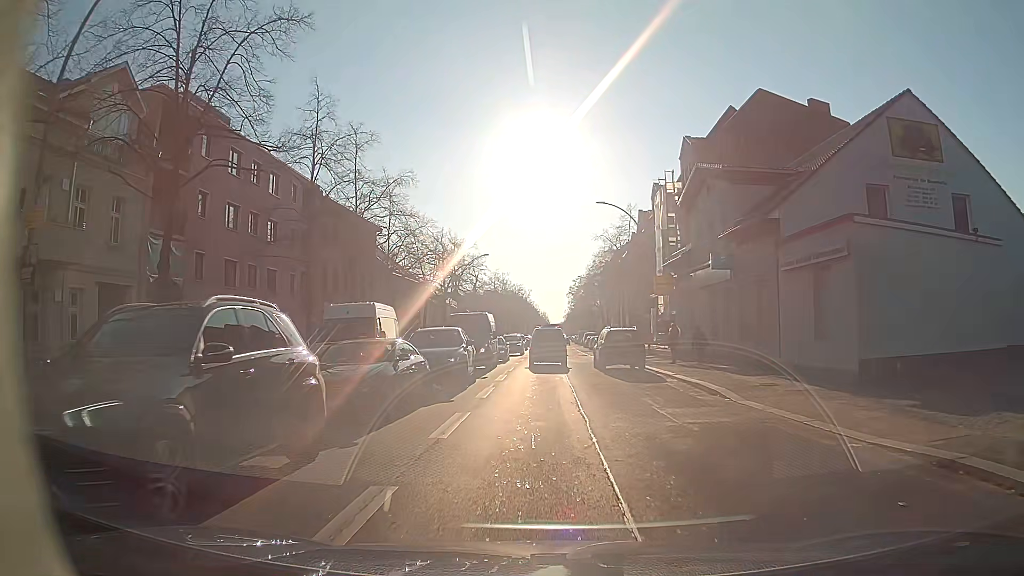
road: secondary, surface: asphalt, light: Day
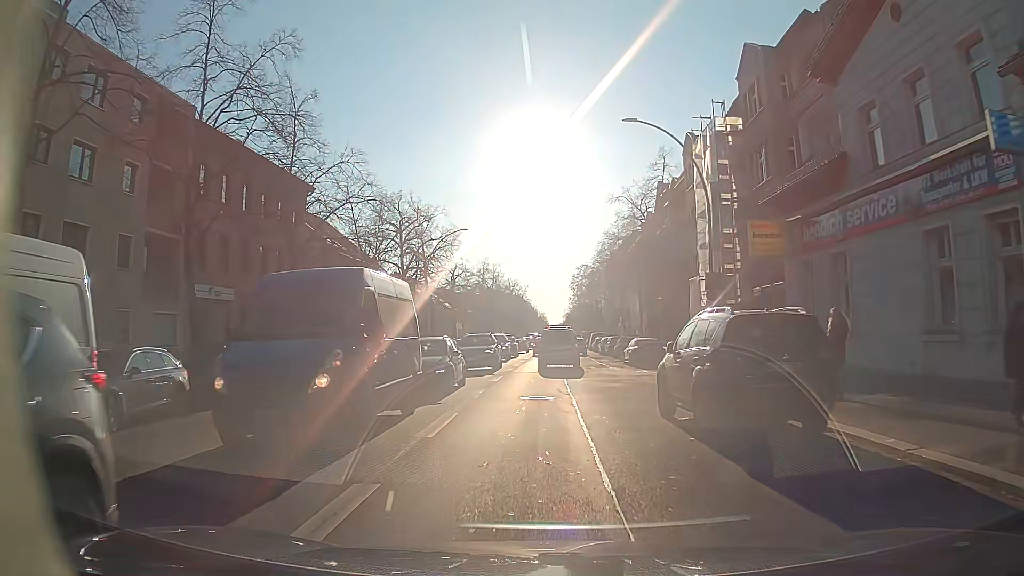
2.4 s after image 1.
(+0.1, +18.1) m; +1°
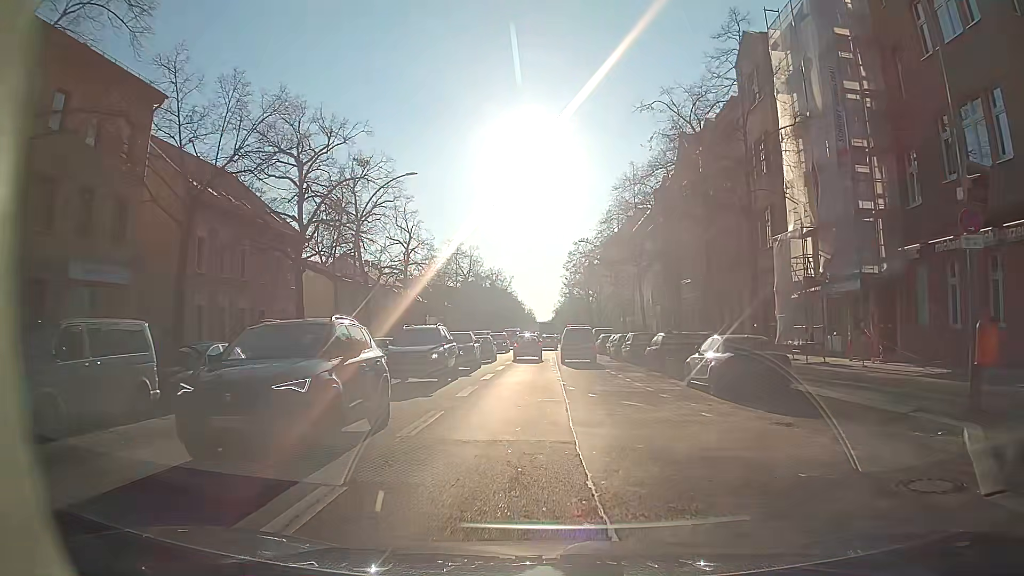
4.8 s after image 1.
(-0.3, +18.4) m; 0°
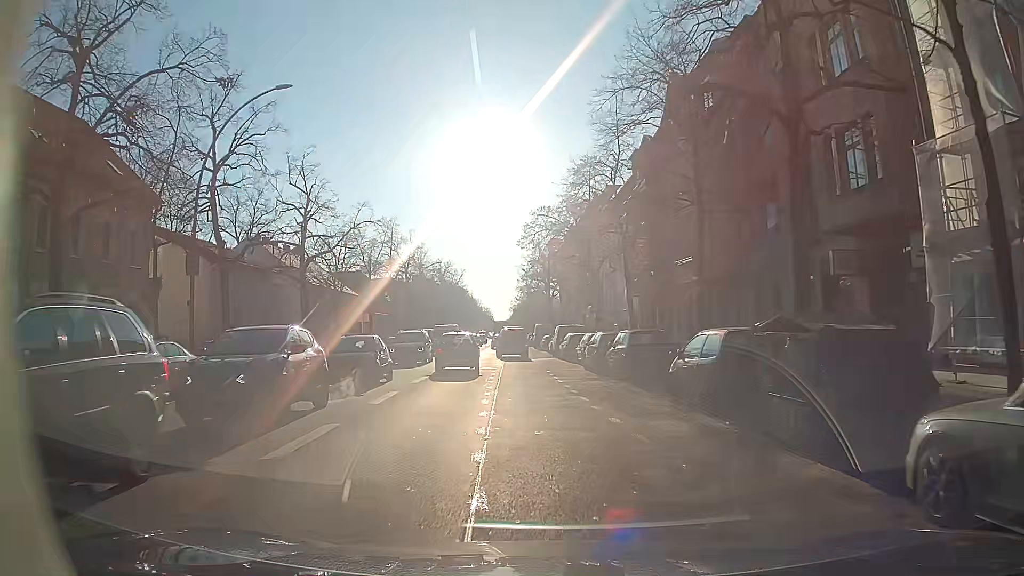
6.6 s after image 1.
(+0.5, +13.9) m; +4°
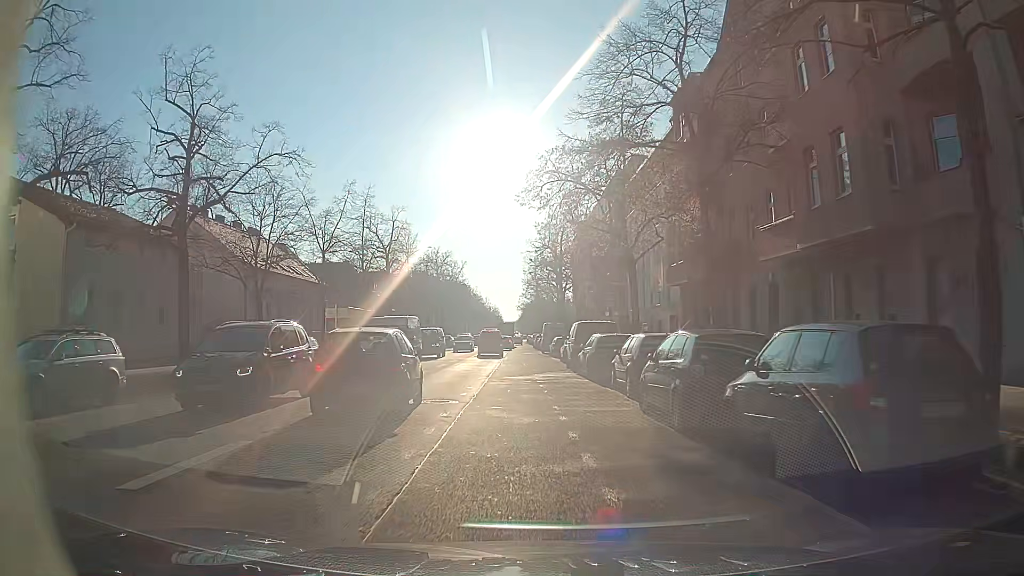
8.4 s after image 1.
(-0.1, +14.2) m; -1°
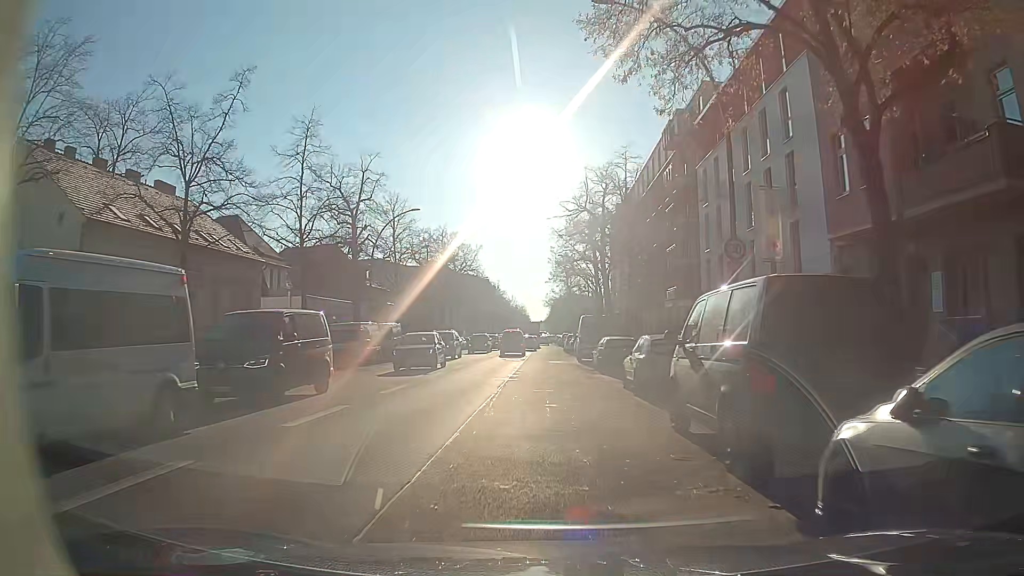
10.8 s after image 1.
(-0.7, +19.9) m; -3°
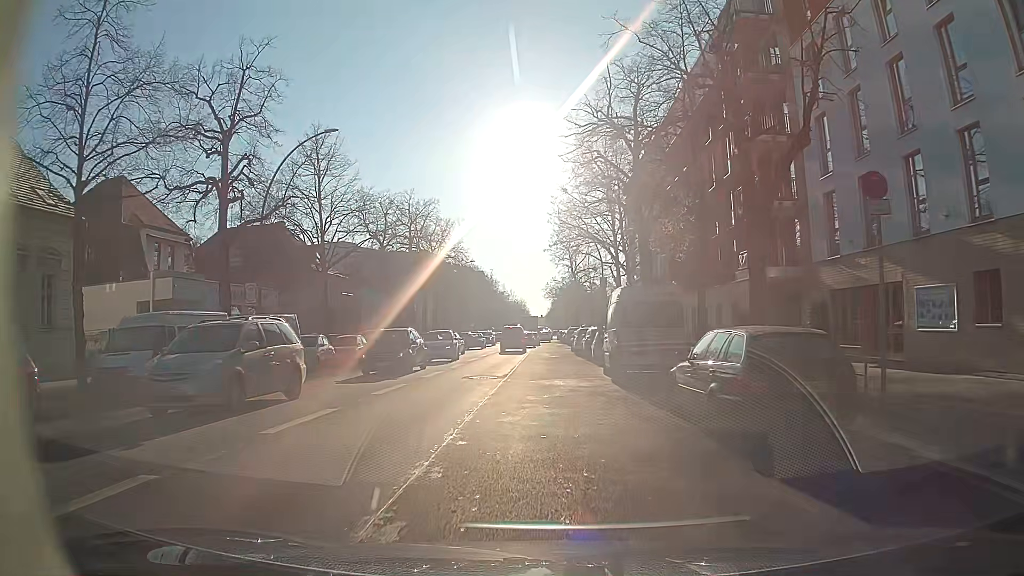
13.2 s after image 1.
(+0.2, +18.8) m; 0°
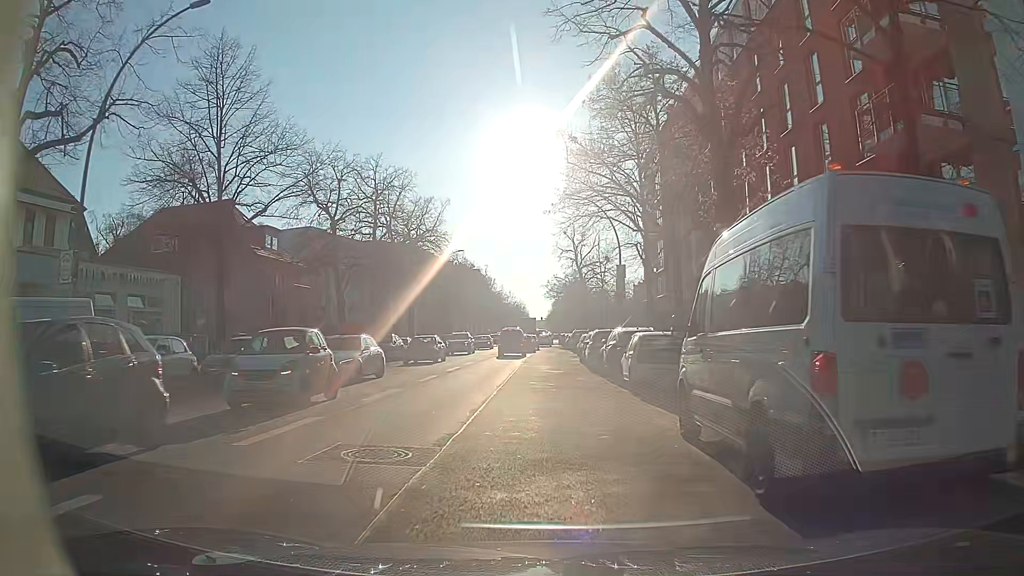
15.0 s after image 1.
(+0.1, +12.9) m; -1°
